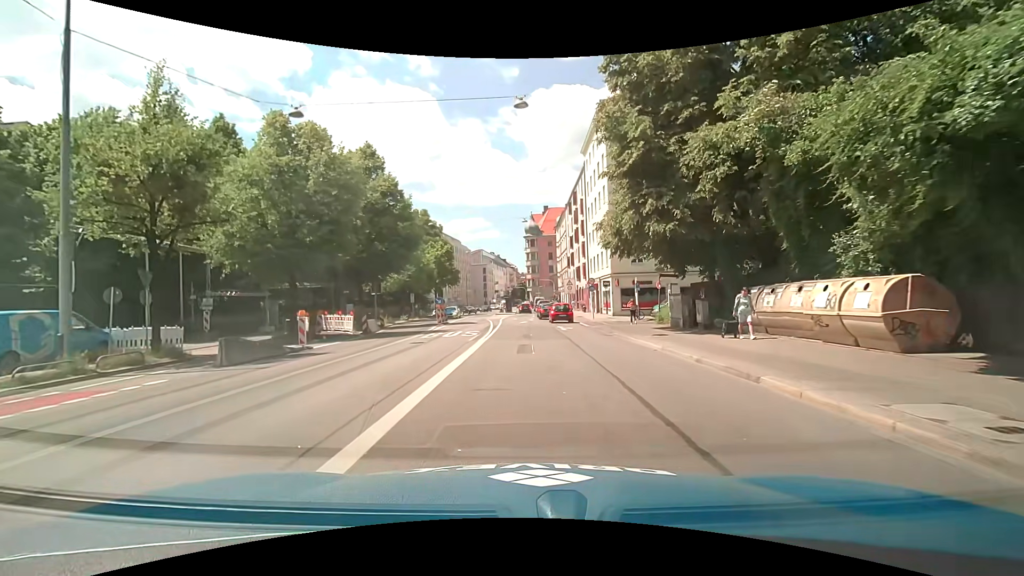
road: secondary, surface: asphalt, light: Day
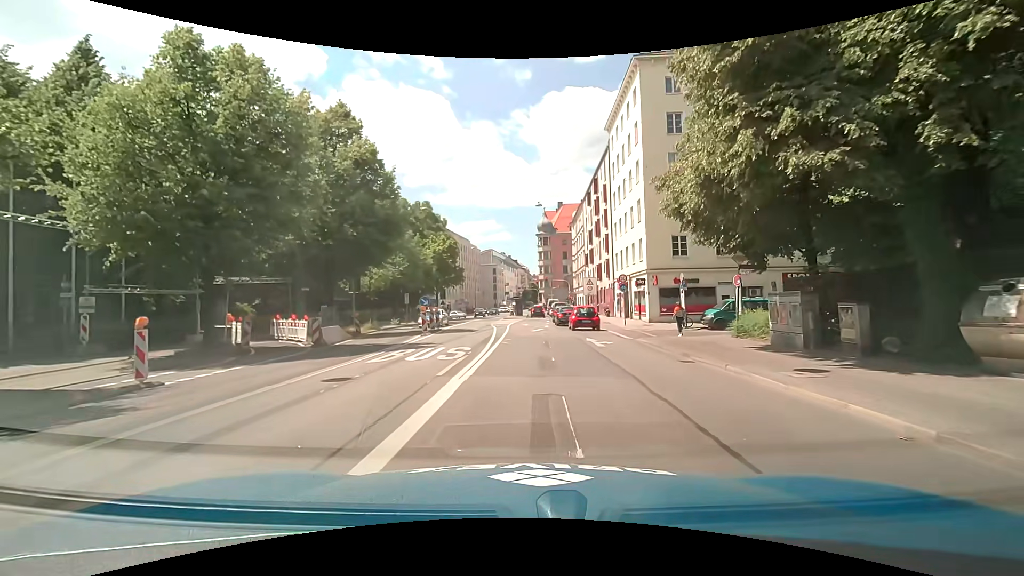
(-0.1, +9.0) m; -1°
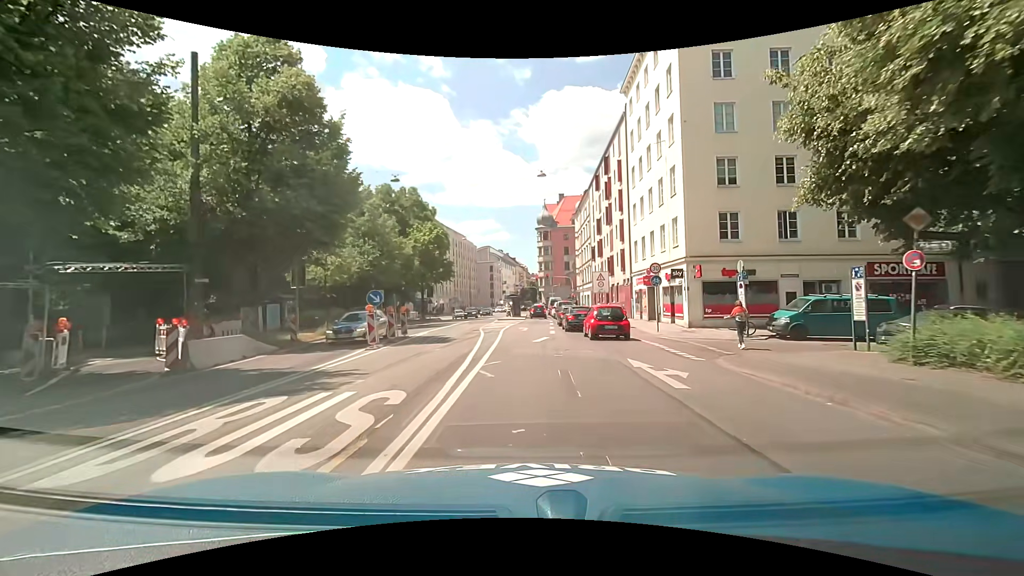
(0.0, +9.0) m; 0°
